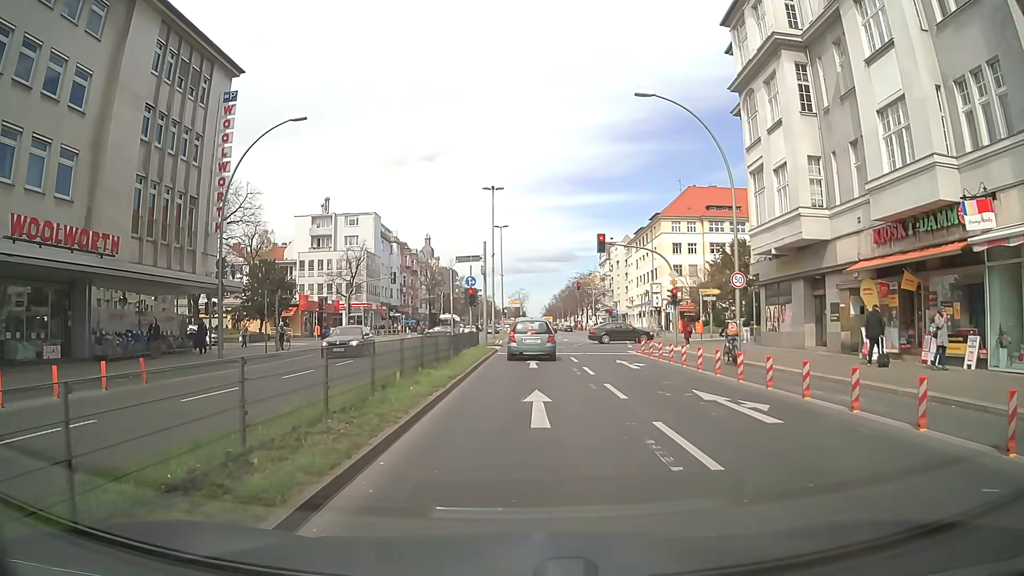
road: primary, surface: asphalt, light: Day
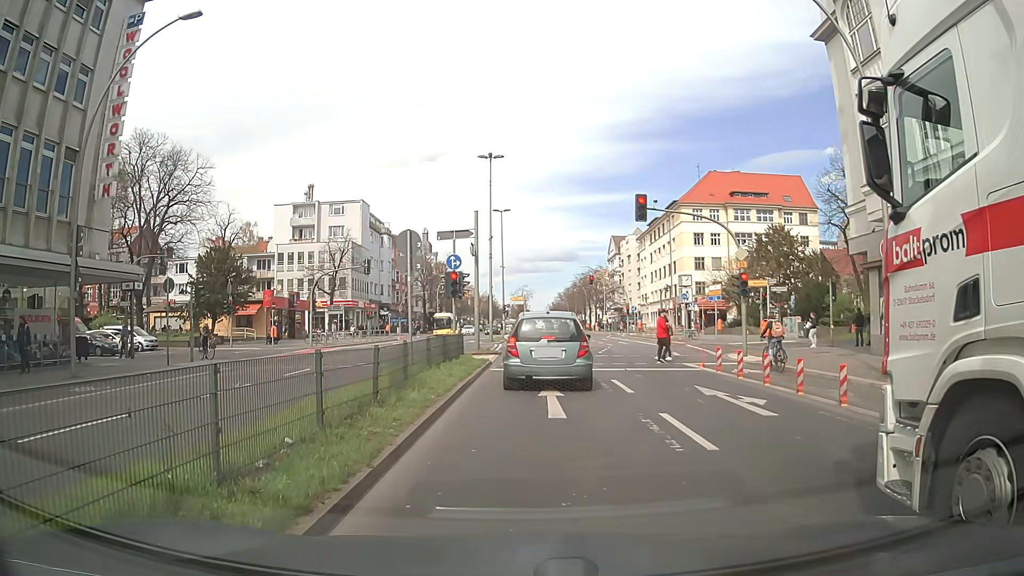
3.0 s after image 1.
(+0.1, +10.8) m; 0°
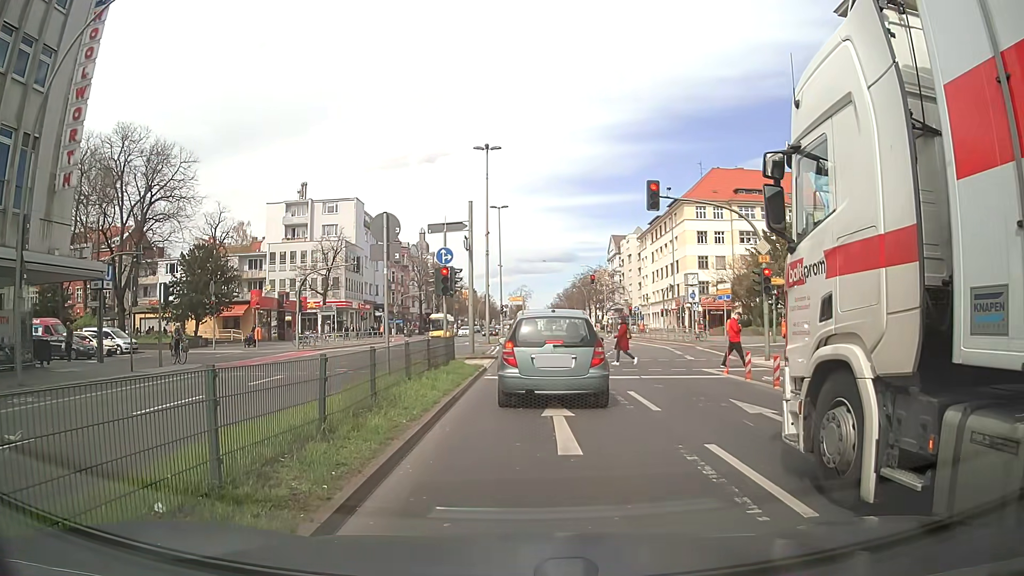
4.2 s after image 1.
(0.0, +2.5) m; +1°
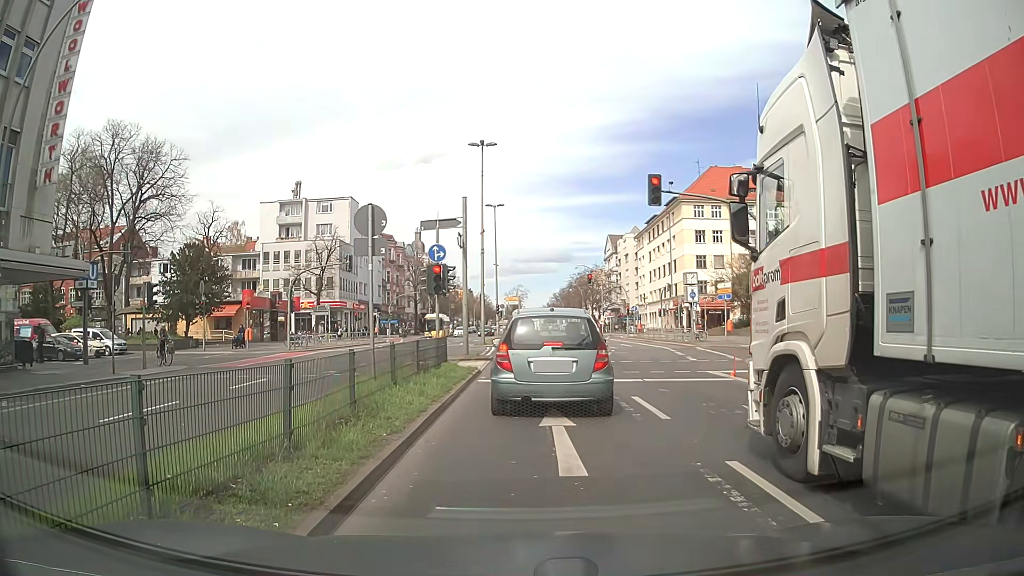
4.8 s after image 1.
(0.0, +0.9) m; +1°
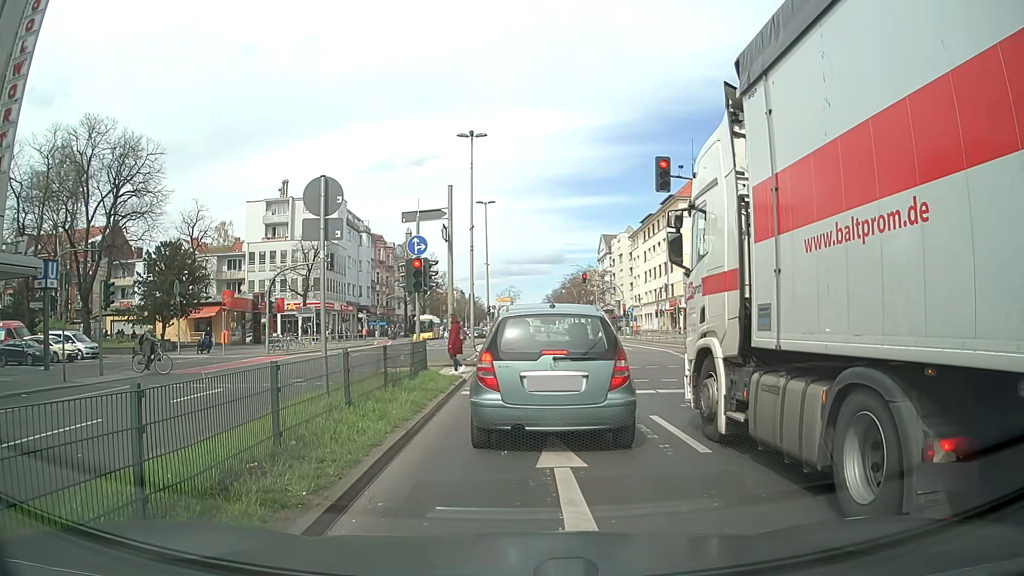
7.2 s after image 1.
(0.0, +2.5) m; 0°
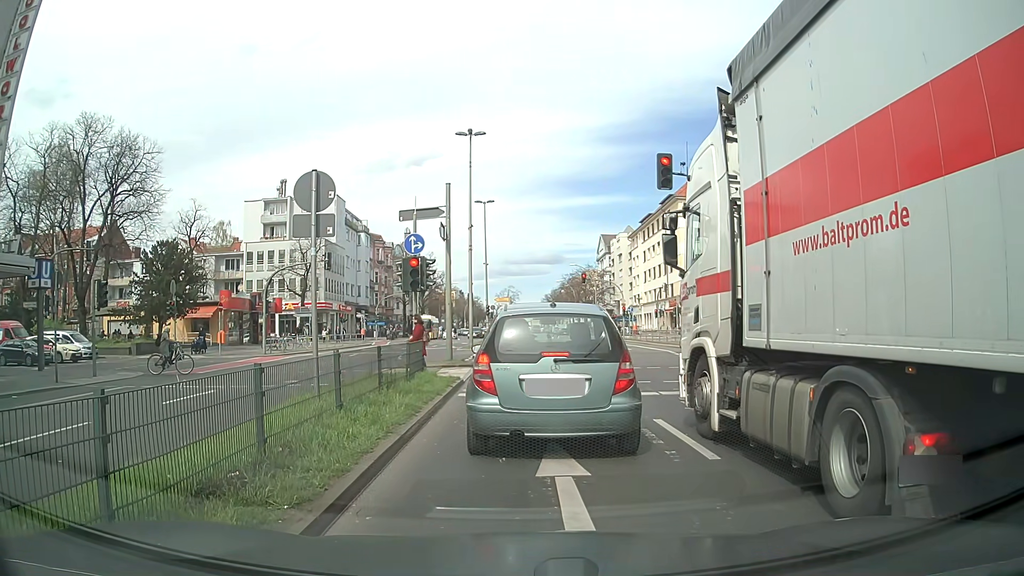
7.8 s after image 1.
(0.0, +0.4) m; 0°
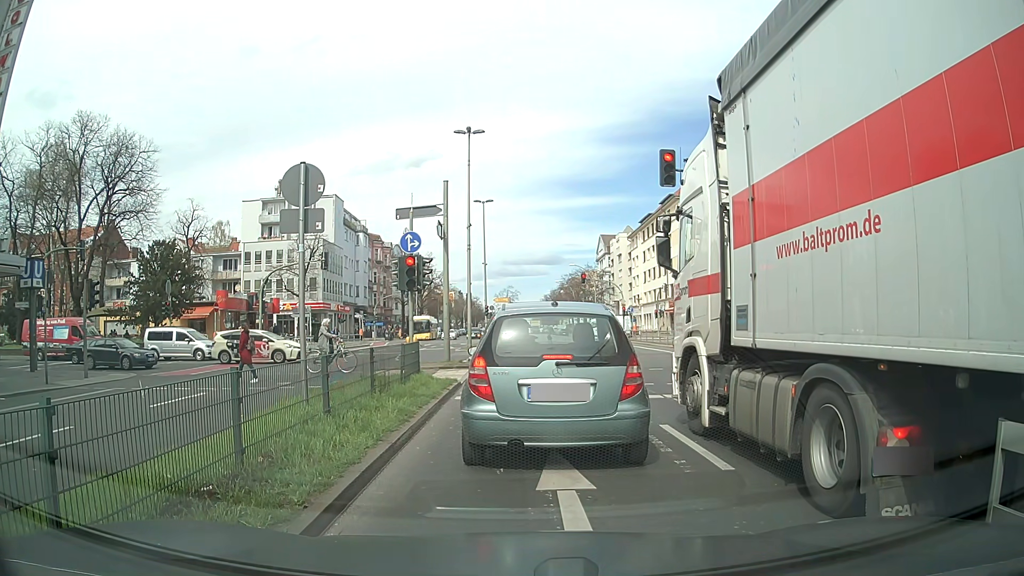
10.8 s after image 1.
(0.0, +0.5) m; 0°
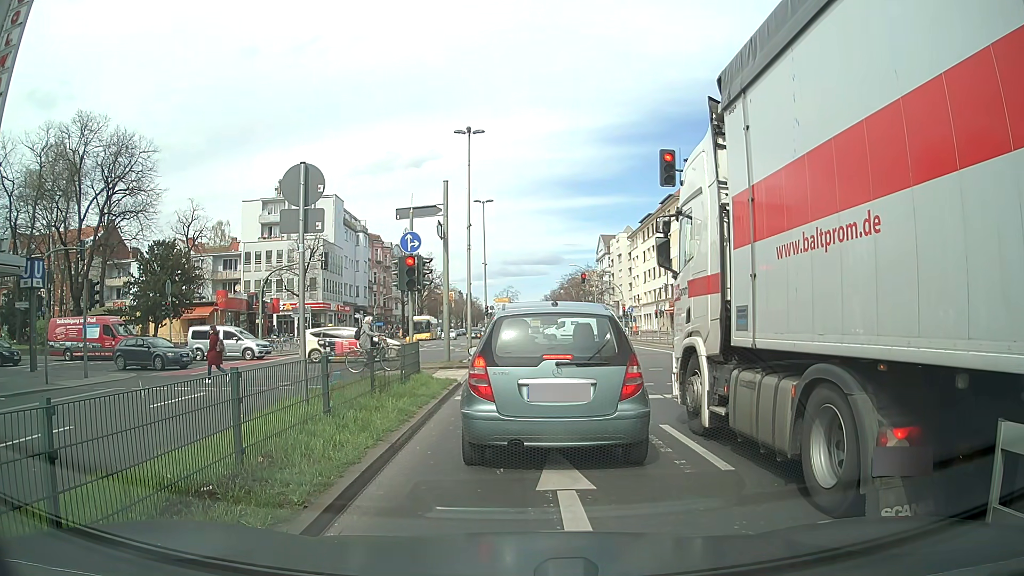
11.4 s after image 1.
(0.0, 0.0) m; 0°
